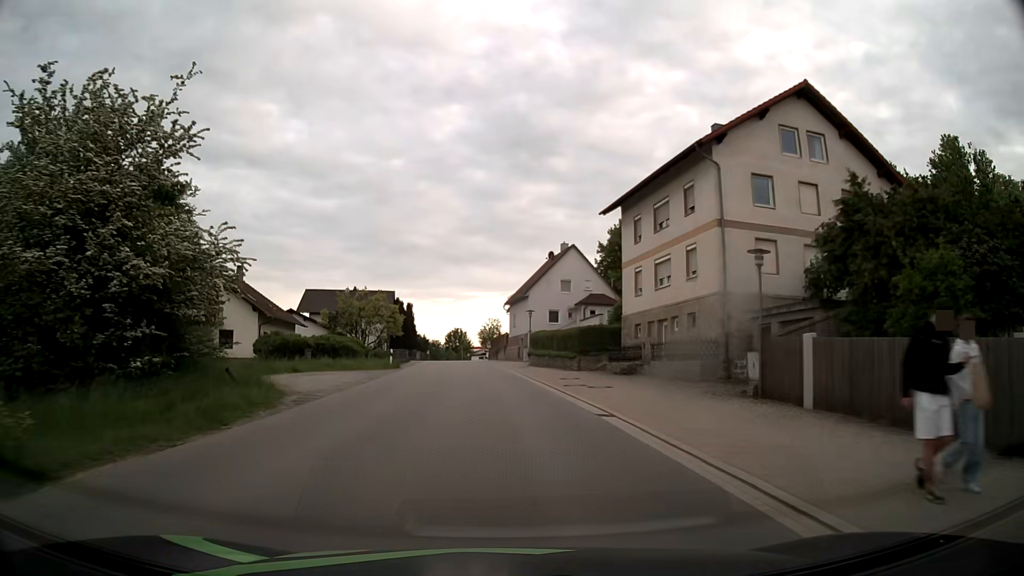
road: tertiary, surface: asphalt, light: Day
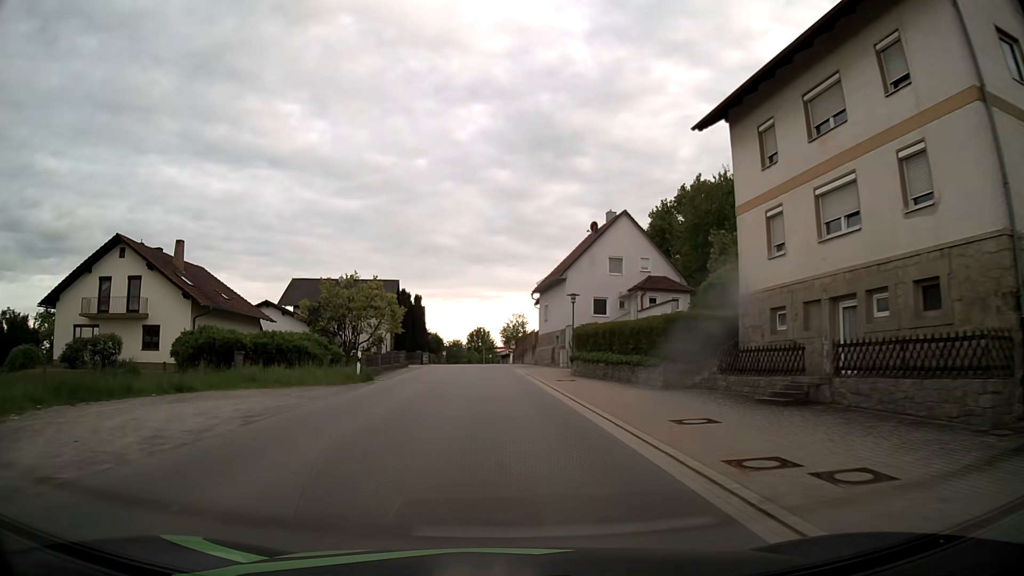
(-0.2, +15.2) m; -2°
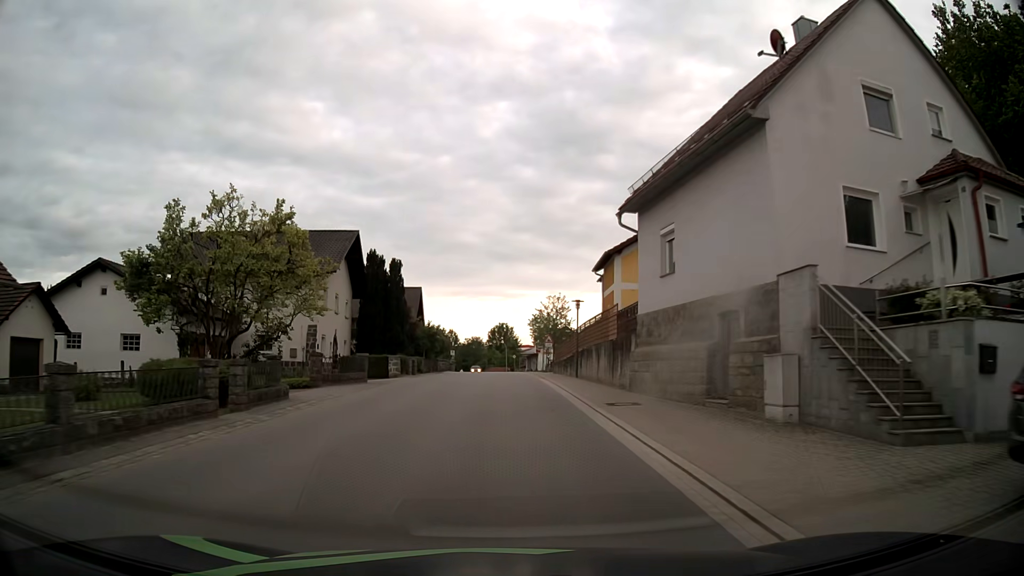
(-0.7, +30.5) m; -2°
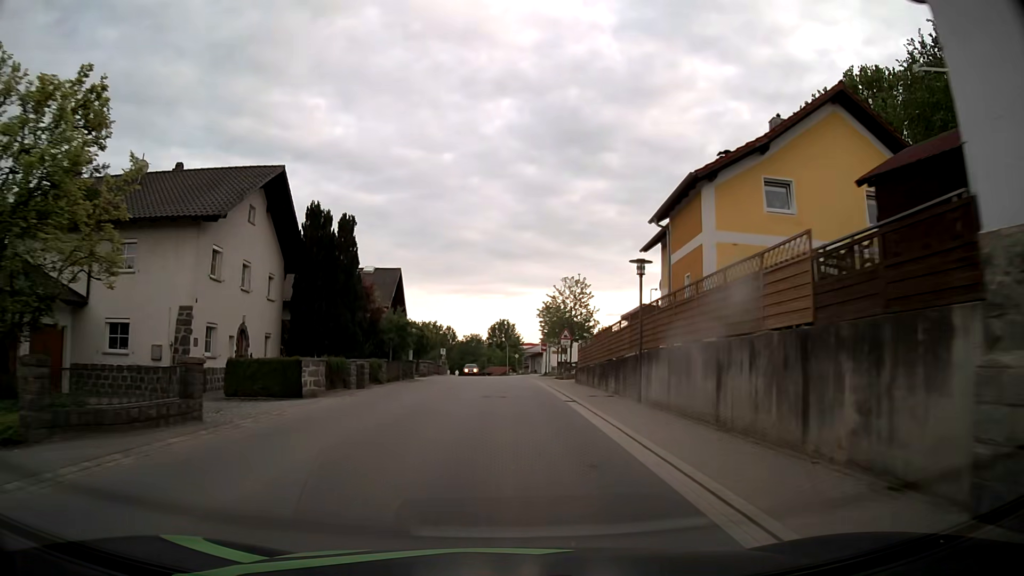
(0.0, +15.4) m; 0°
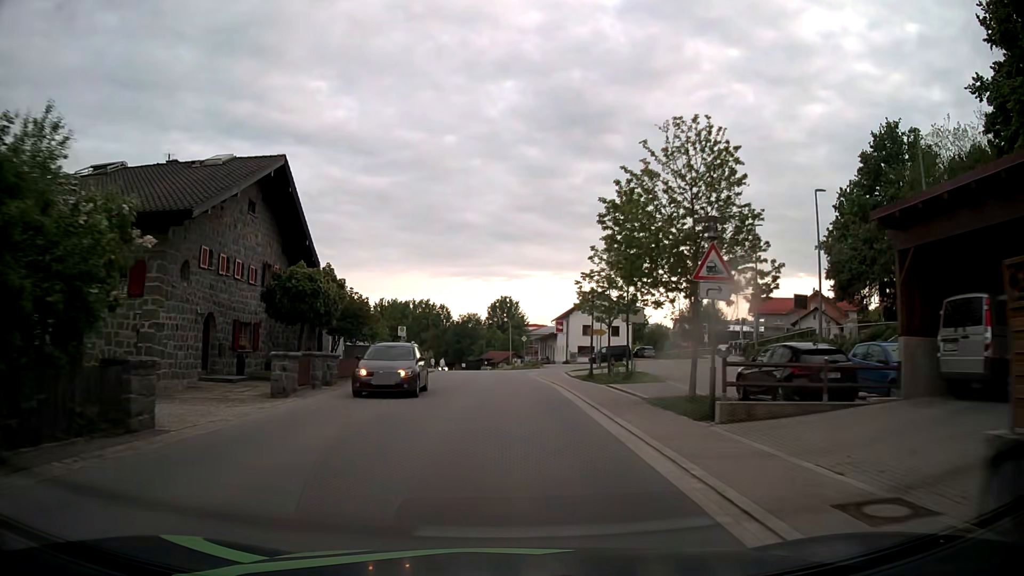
(+0.1, +31.0) m; 0°
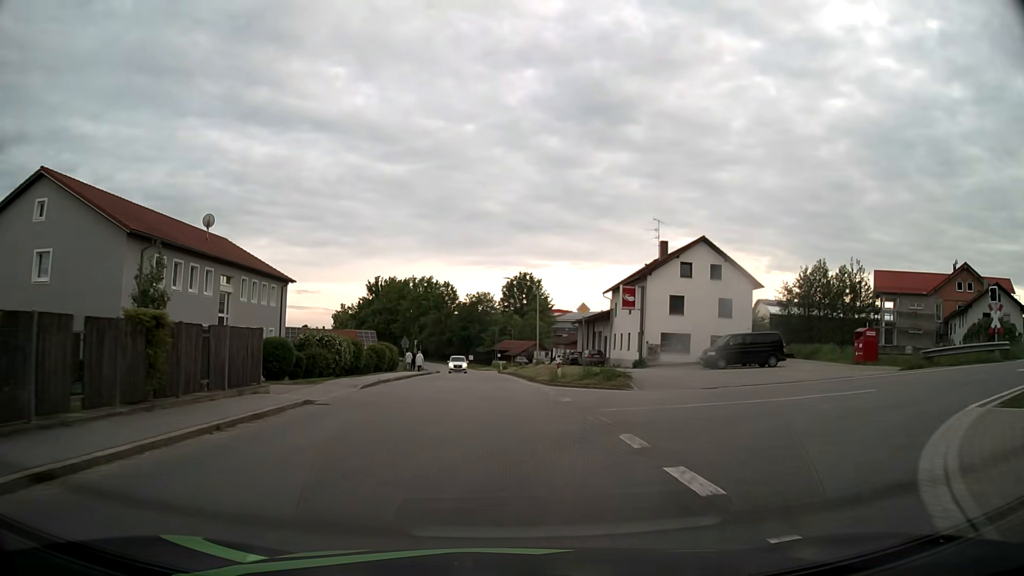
(-0.5, +39.1) m; -1°
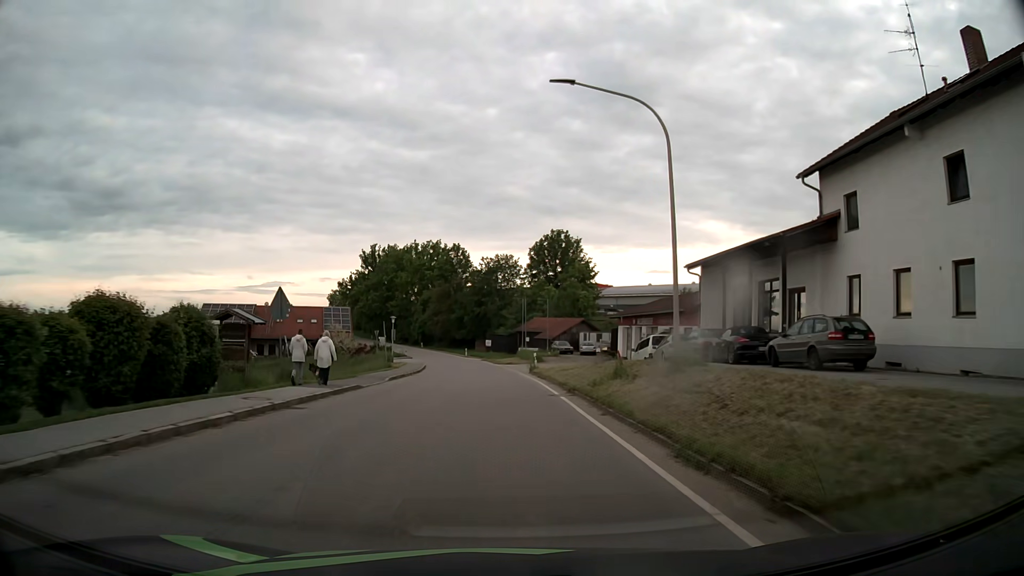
(-0.8, +39.1) m; -2°
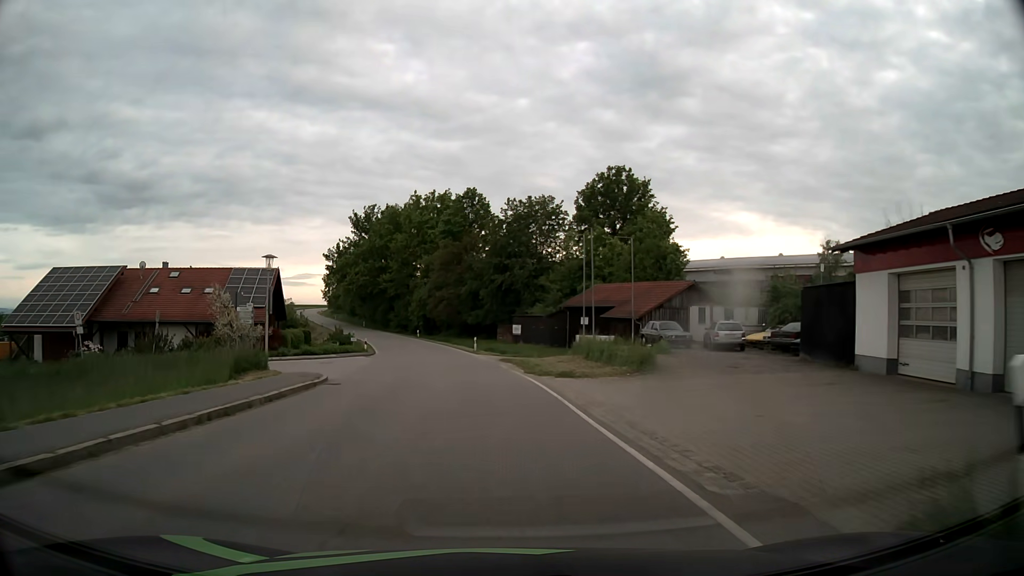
(-0.6, +38.9) m; -3°
(0, +10) (-1, +20) (-2, +30) (-3, +40) (-4, +50) (-7, +60) (-9, +69) (-12, +79) (-16, +88) (-19, +97) m
